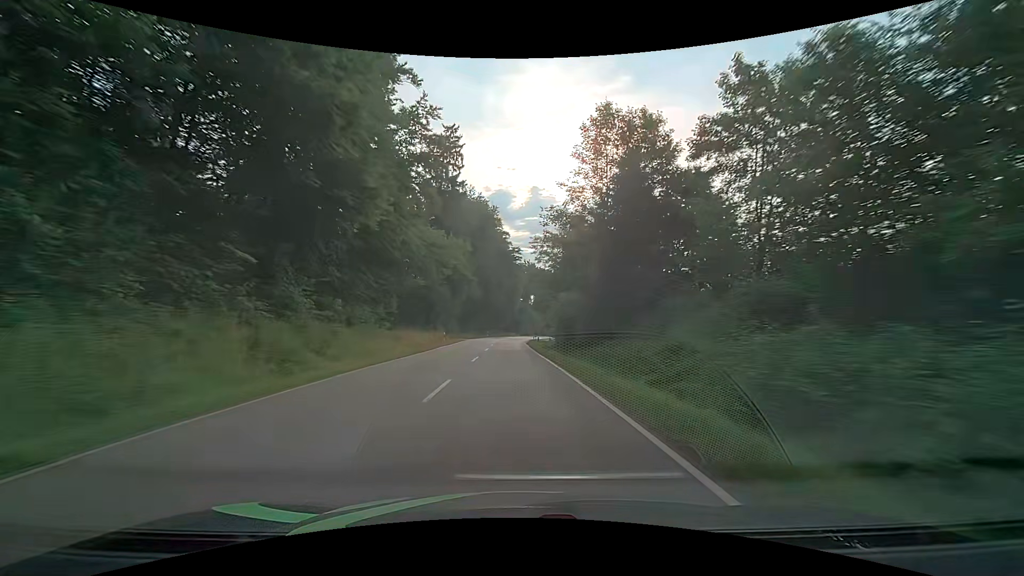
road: secondary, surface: asphalt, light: Day
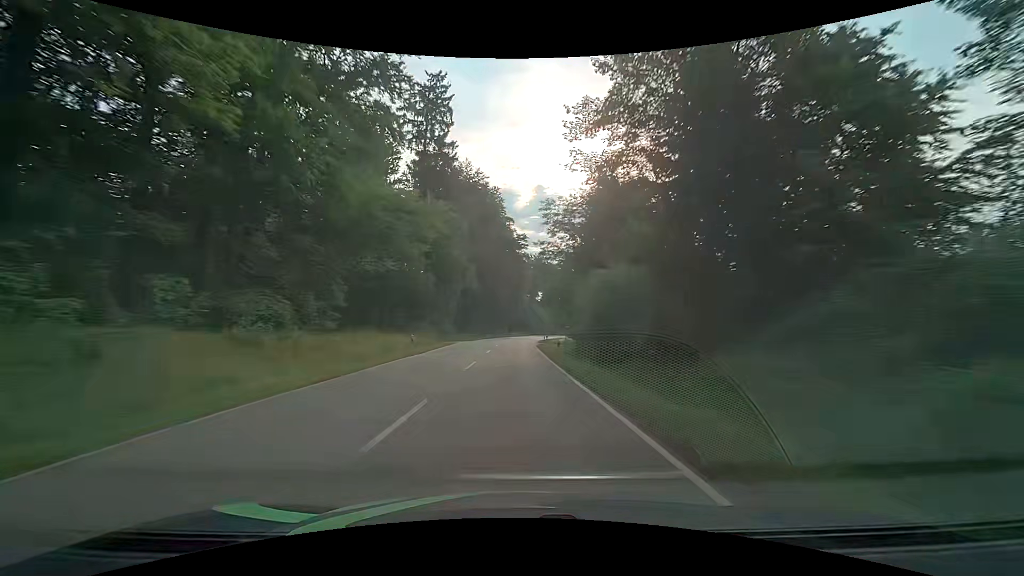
(-0.1, +15.5) m; -1°
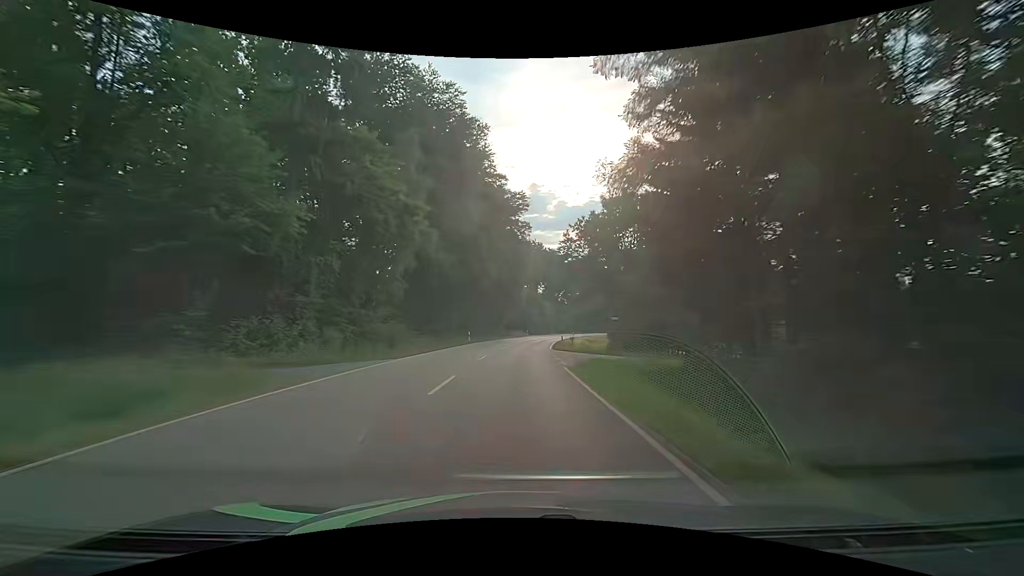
(-0.2, +31.2) m; 0°
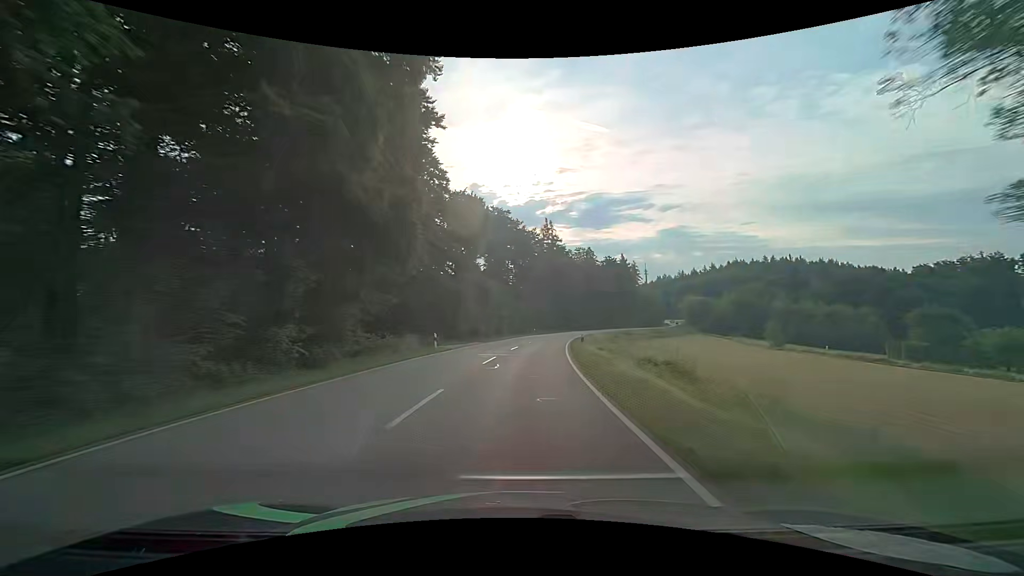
(+3.1, +62.7) m; +6°
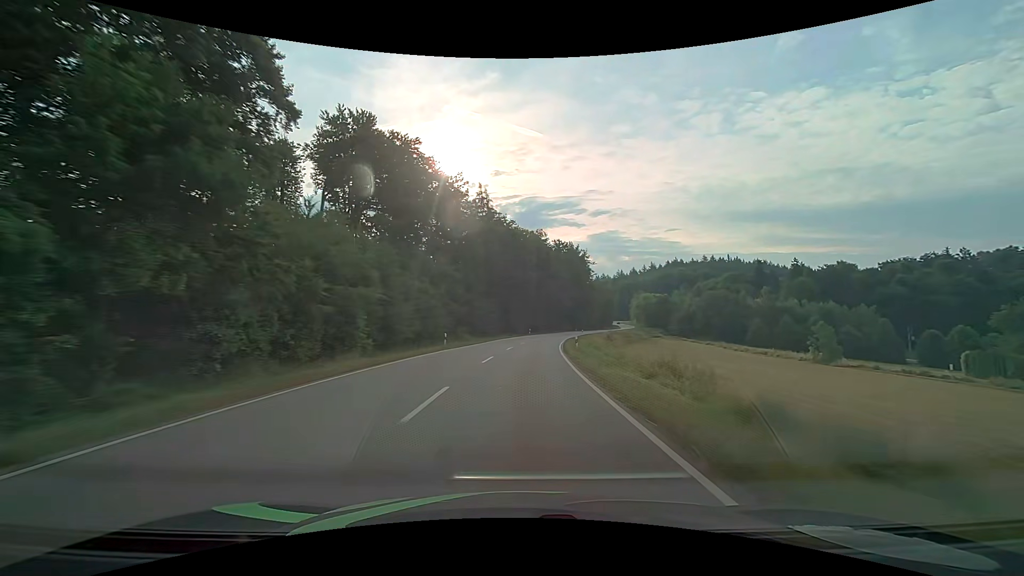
(+2.9, +47.1) m; +7°
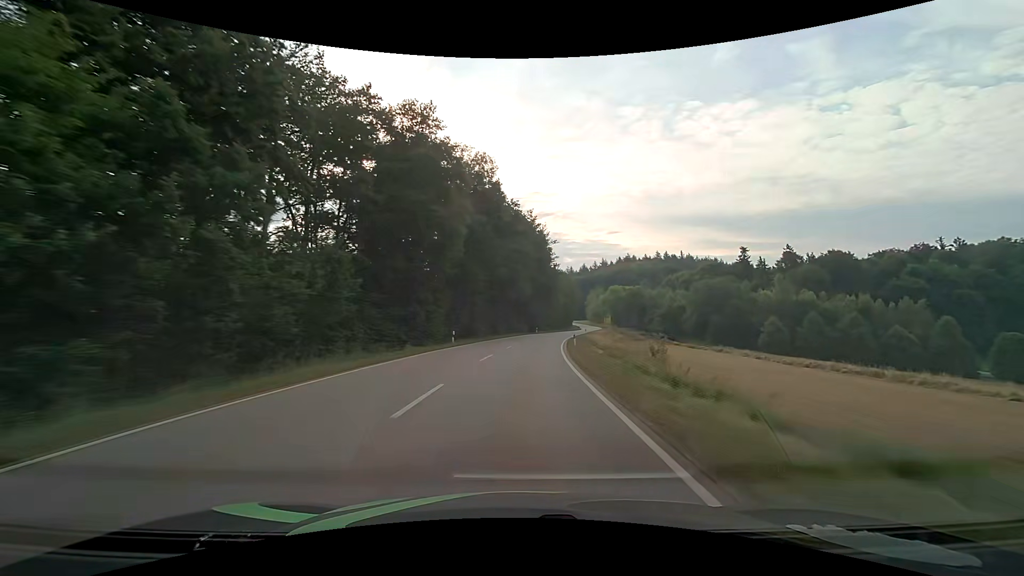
(+2.6, +47.3) m; +7°
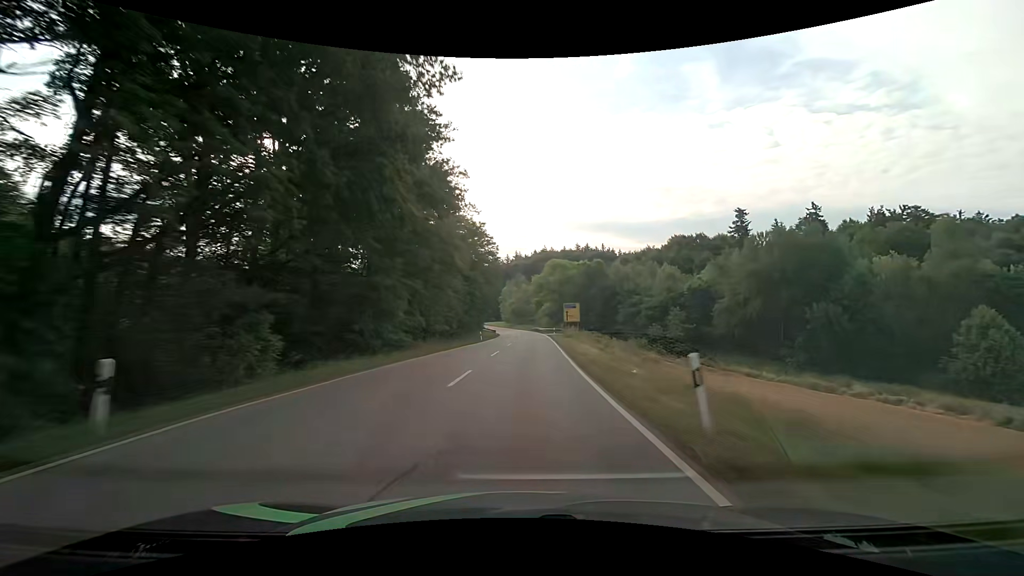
(+7.5, +78.6) m; +11°
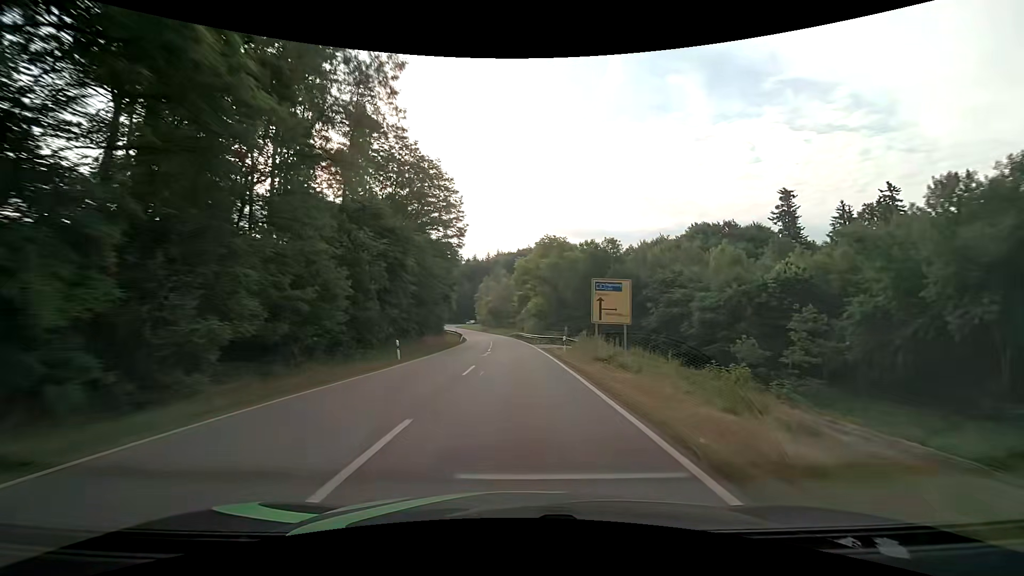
(+0.6, +31.6) m; +2°
(0, +10) (0, +20) (0, +30) (0, +40) (-1, +50) (-1, +60) (-2, +70) (-3, +80) (-4, +90) (-5, +100) m
